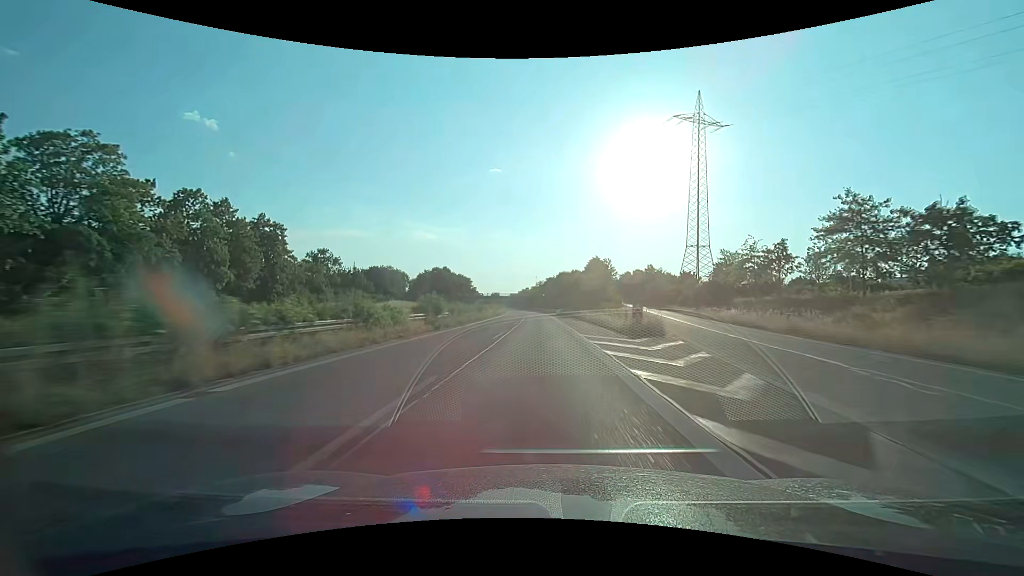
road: trunk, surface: asphalt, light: Day
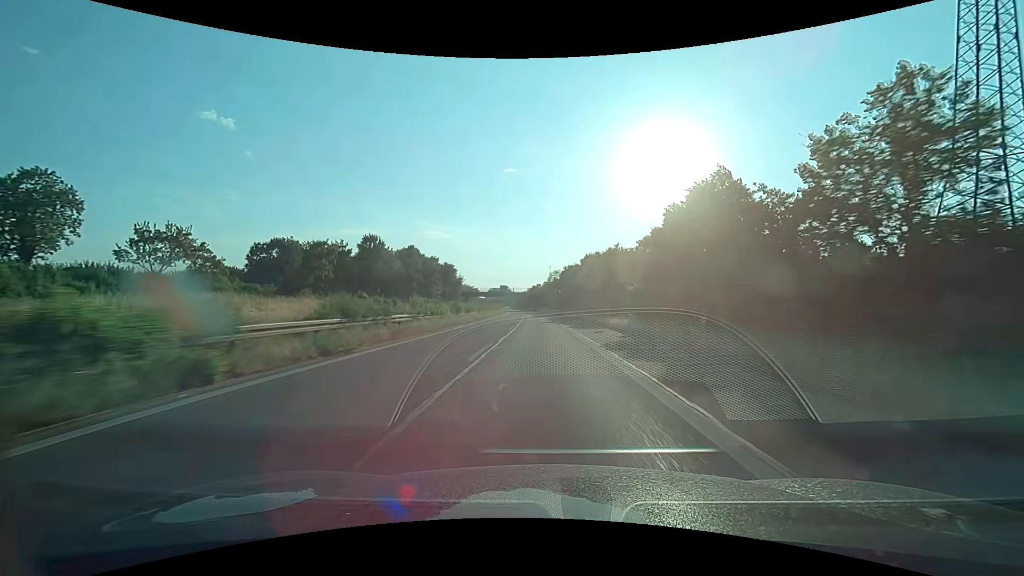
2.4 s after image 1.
(-0.8, +63.0) m; -1°
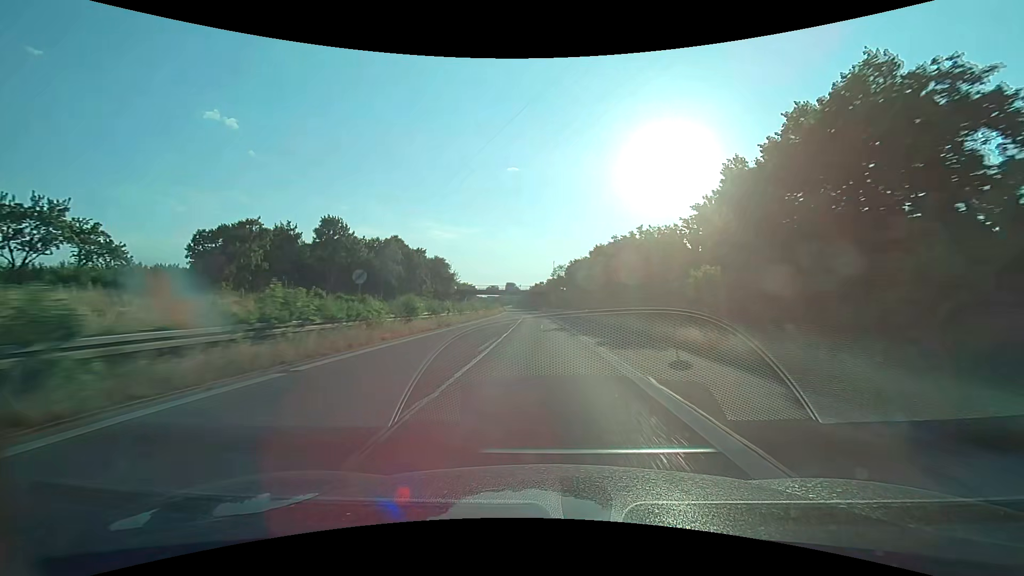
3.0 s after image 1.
(-0.1, +15.8) m; 0°
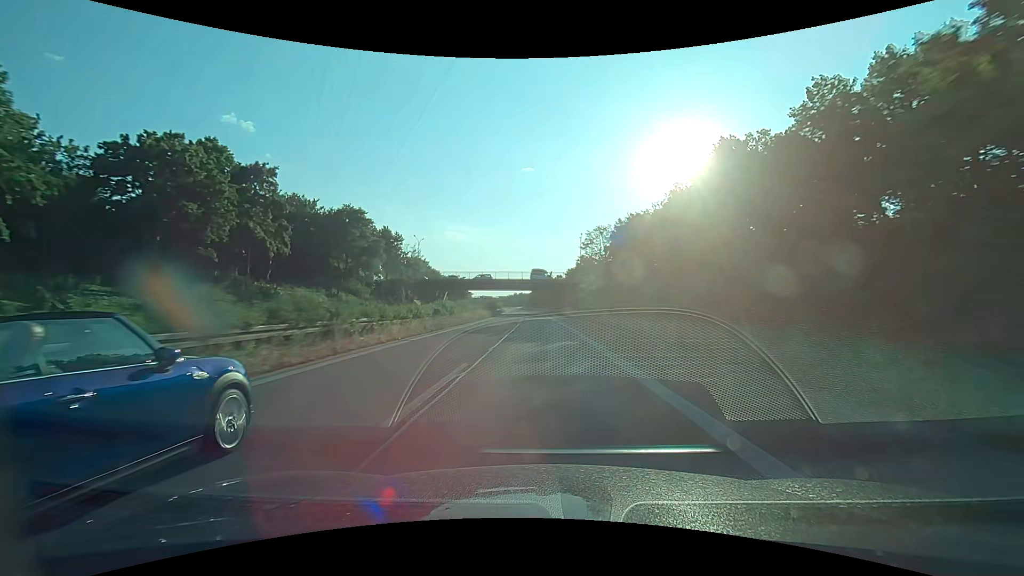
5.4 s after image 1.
(-1.1, +63.2) m; -2°
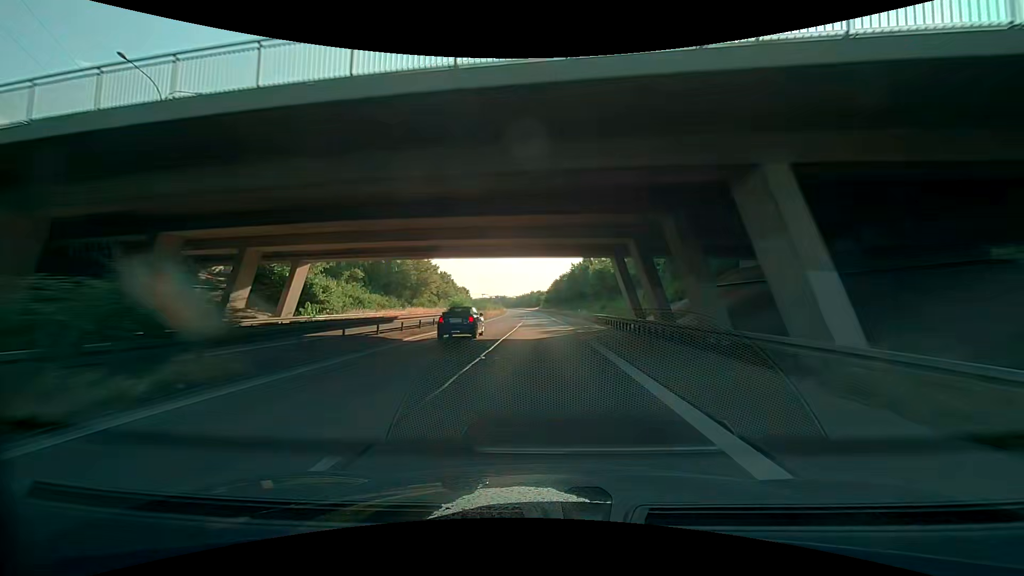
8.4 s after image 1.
(-1.8, +79.1) m; -3°
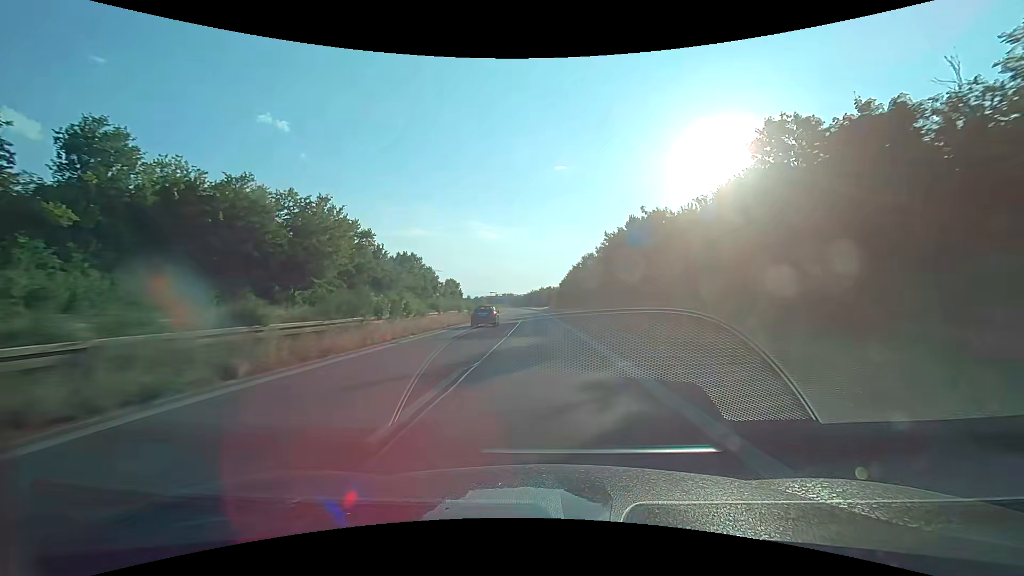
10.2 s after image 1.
(-1.0, +47.5) m; -1°
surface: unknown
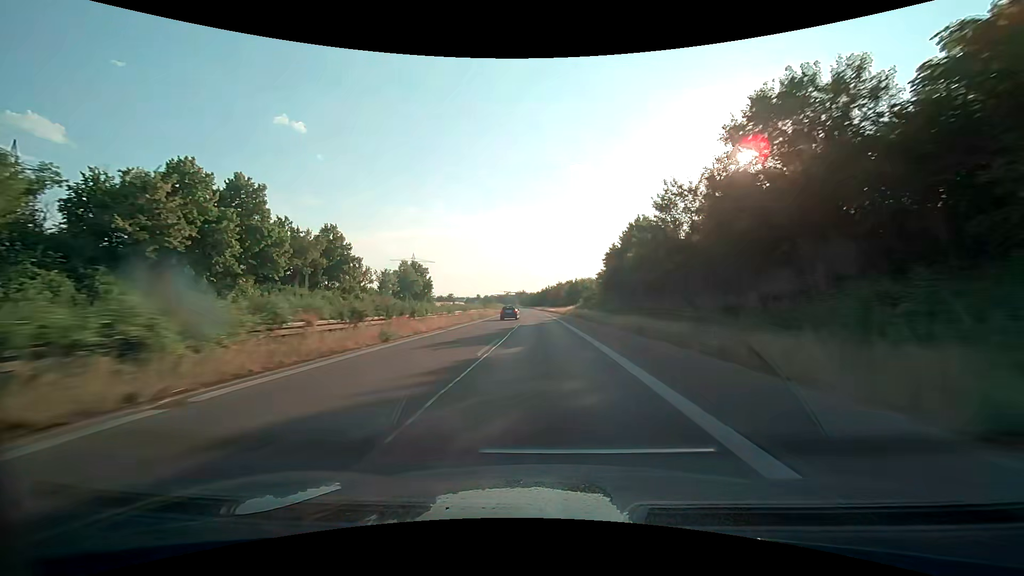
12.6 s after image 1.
(-1.0, +63.3) m; -2°
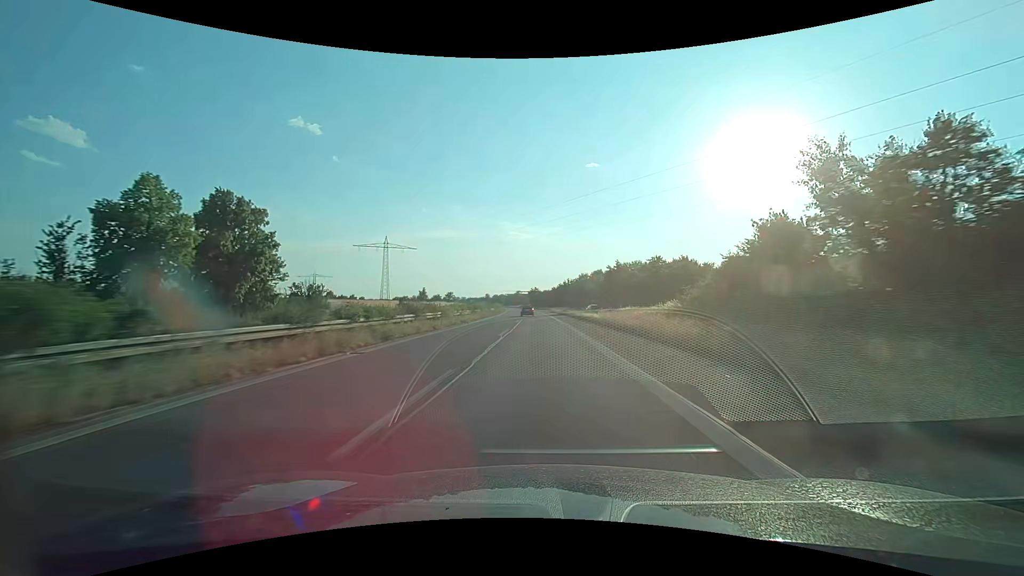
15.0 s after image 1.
(-1.1, +63.3) m; -2°
(0, +10) (0, +20) (0, +30) (0, +40) (-1, +50) (-1, +60) (-1, +70) (-2, +80) (-2, +90) (-3, +100) m
